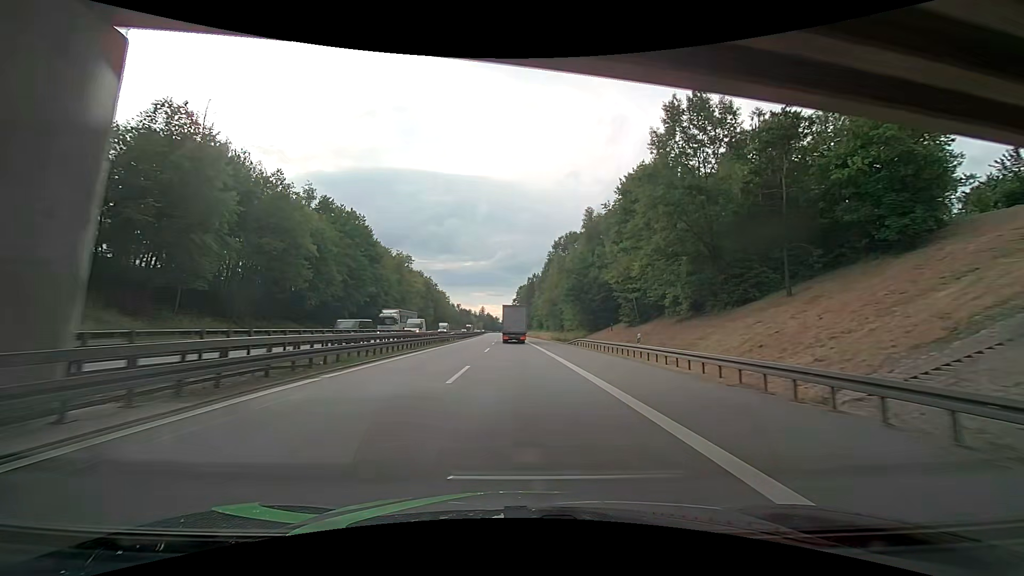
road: motorway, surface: asphalt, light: Day
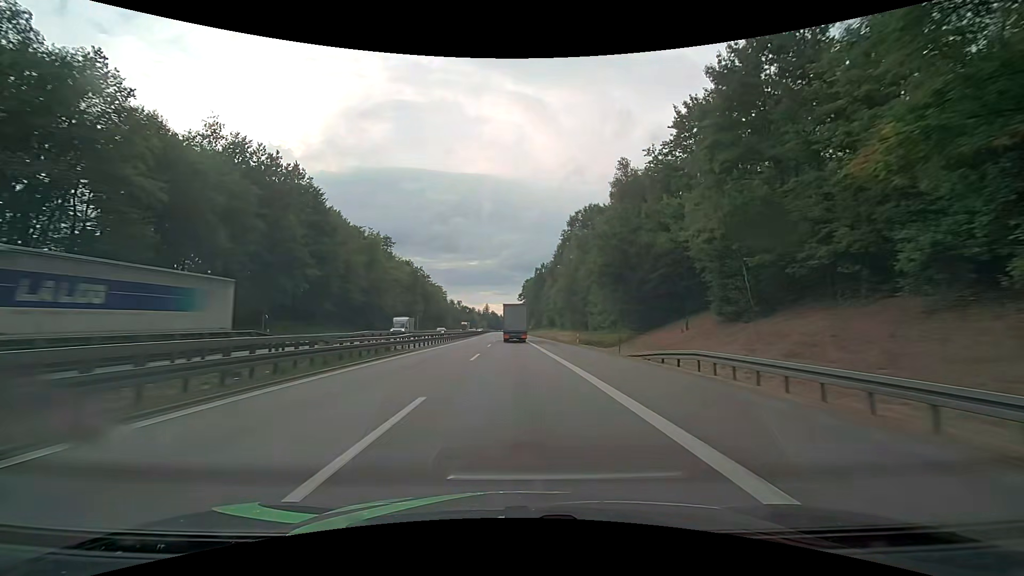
(-0.3, +27.9) m; -1°
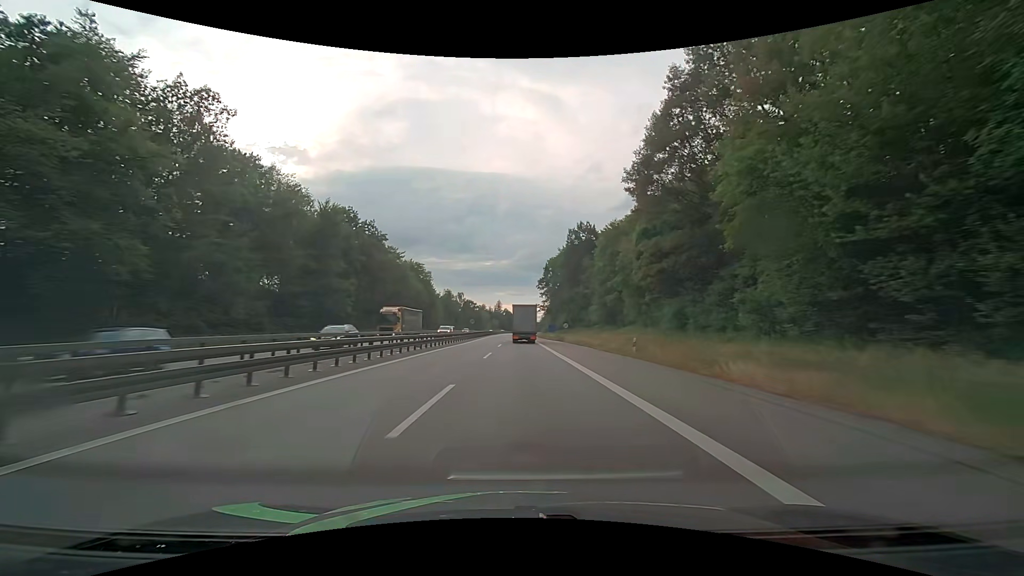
(-1.4, +69.8) m; -2°
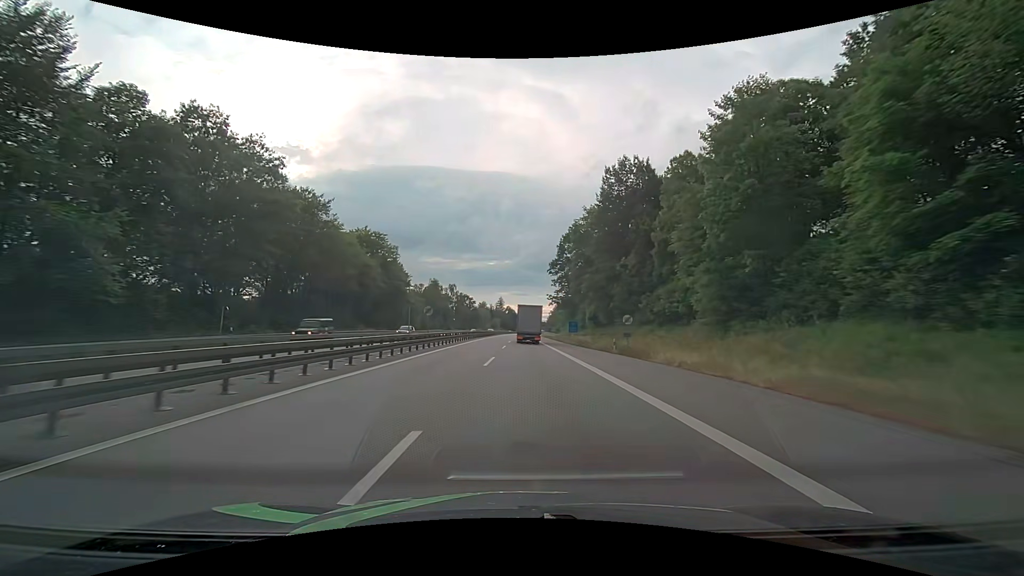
(-0.2, +41.9) m; -1°
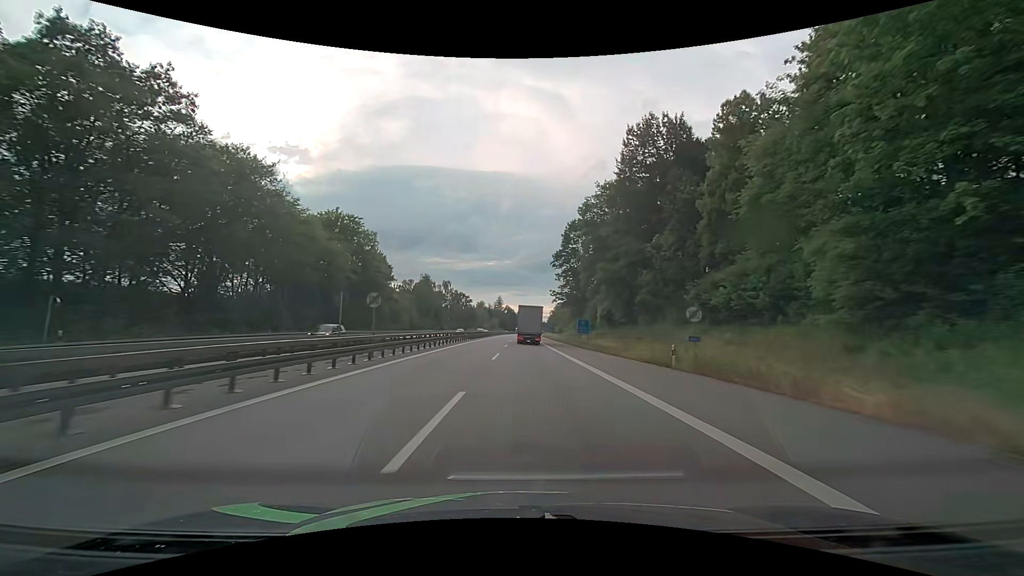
(0.0, +14.0) m; 0°
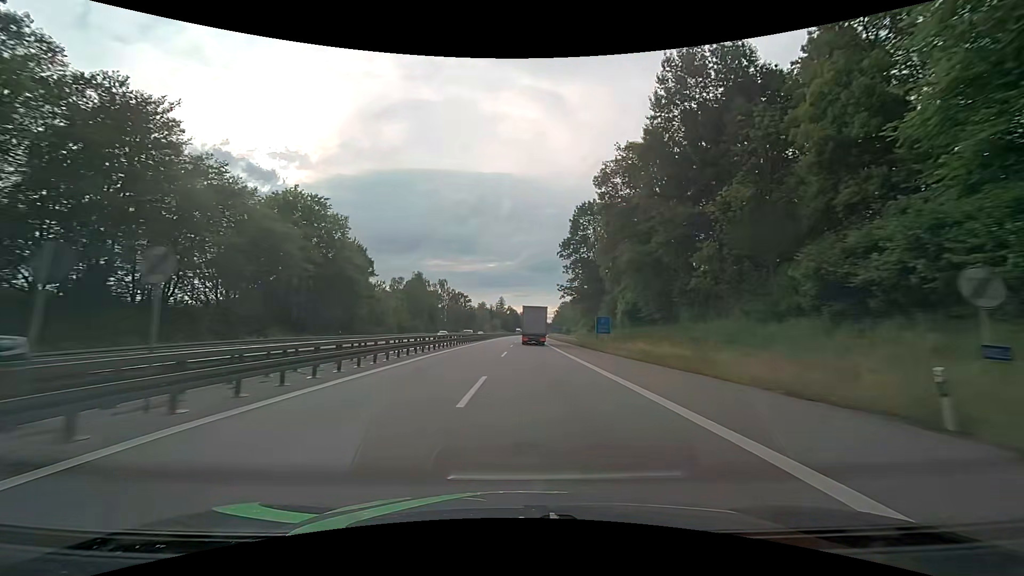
(0.0, +14.3) m; 0°
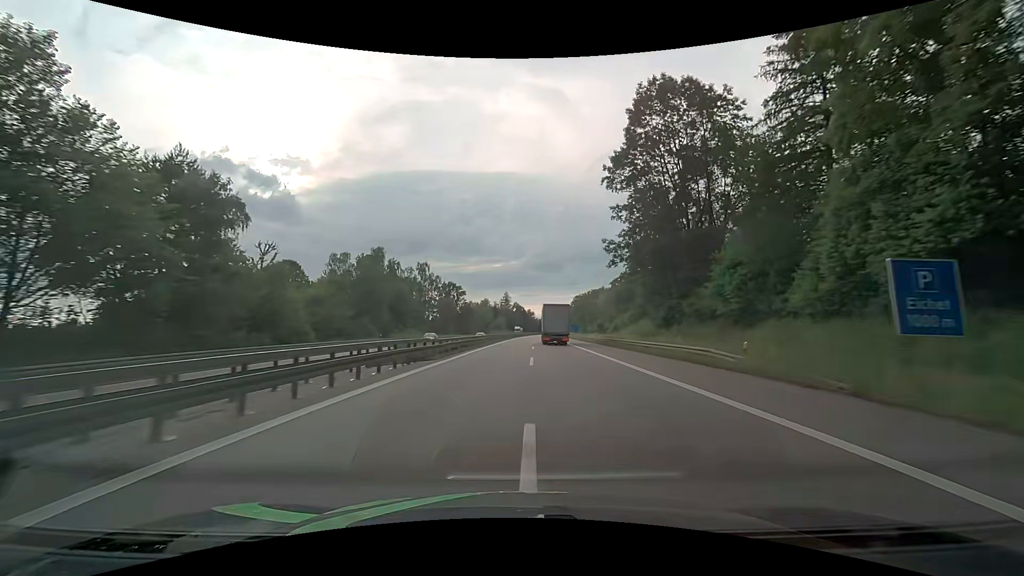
(-0.7, +44.4) m; -1°
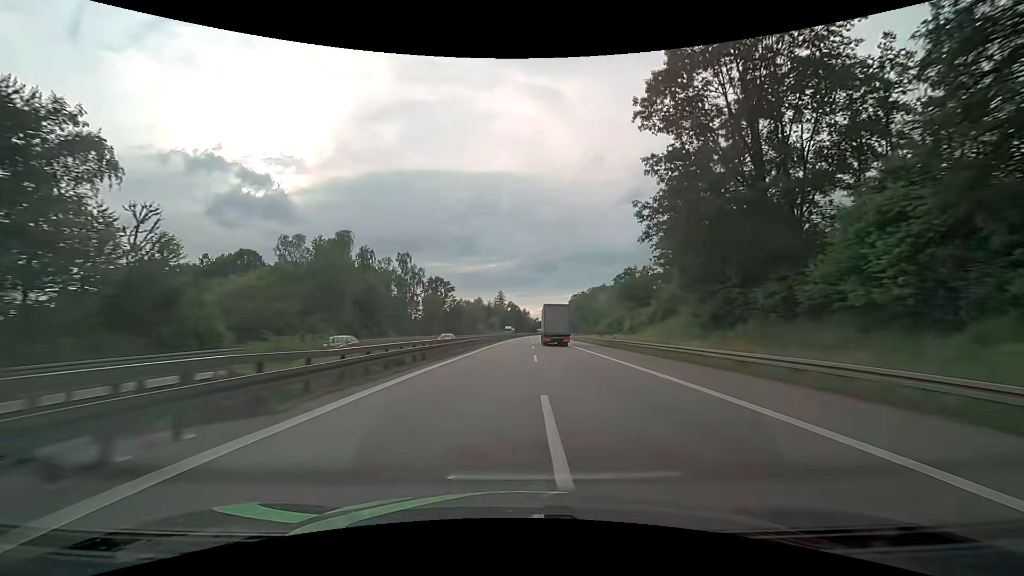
(+0.1, +15.2) m; +1°
